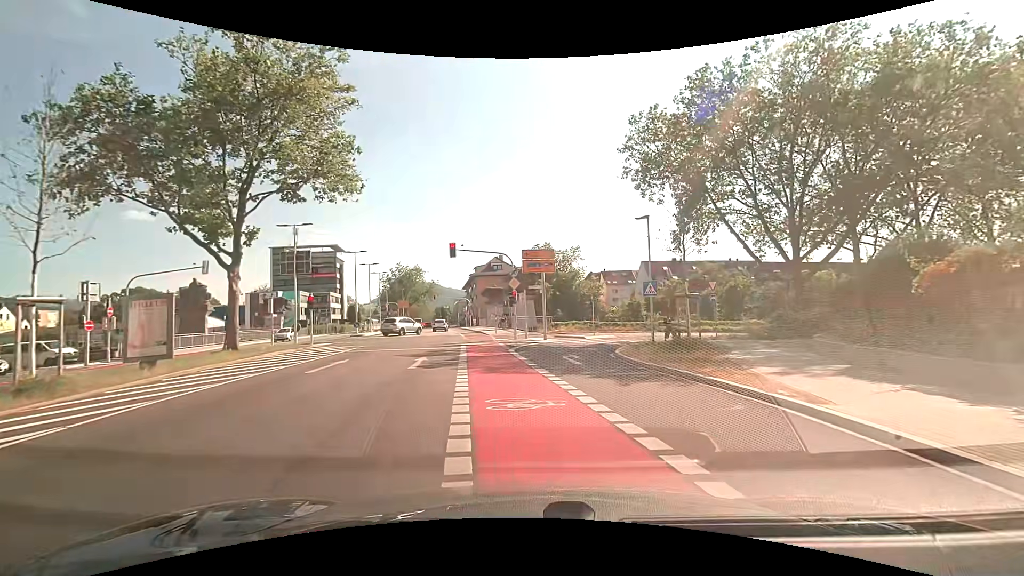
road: secondary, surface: asphalt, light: Day
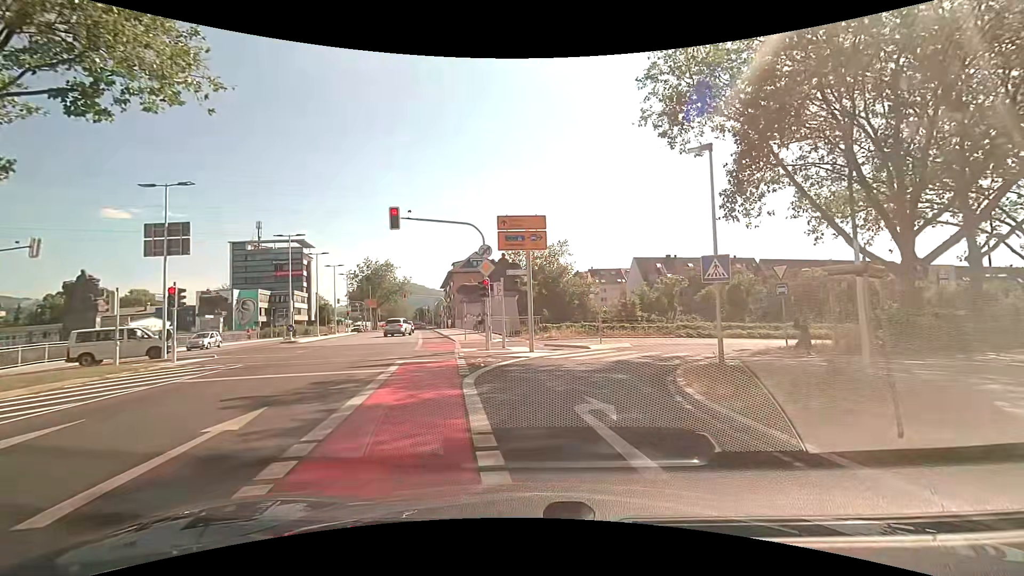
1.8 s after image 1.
(+0.1, +10.2) m; +1°
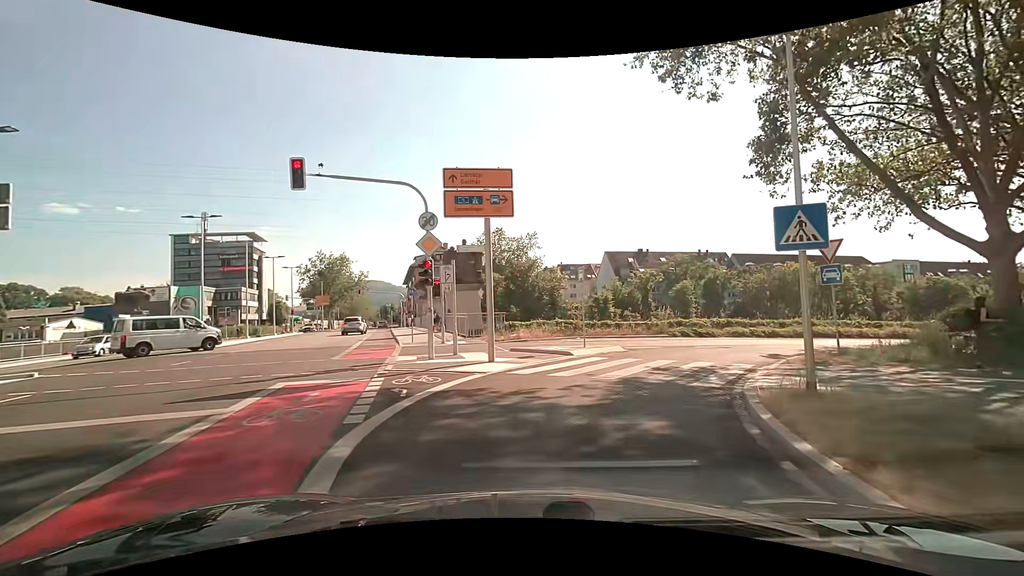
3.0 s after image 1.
(+0.2, +5.9) m; +5°
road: secondary_link
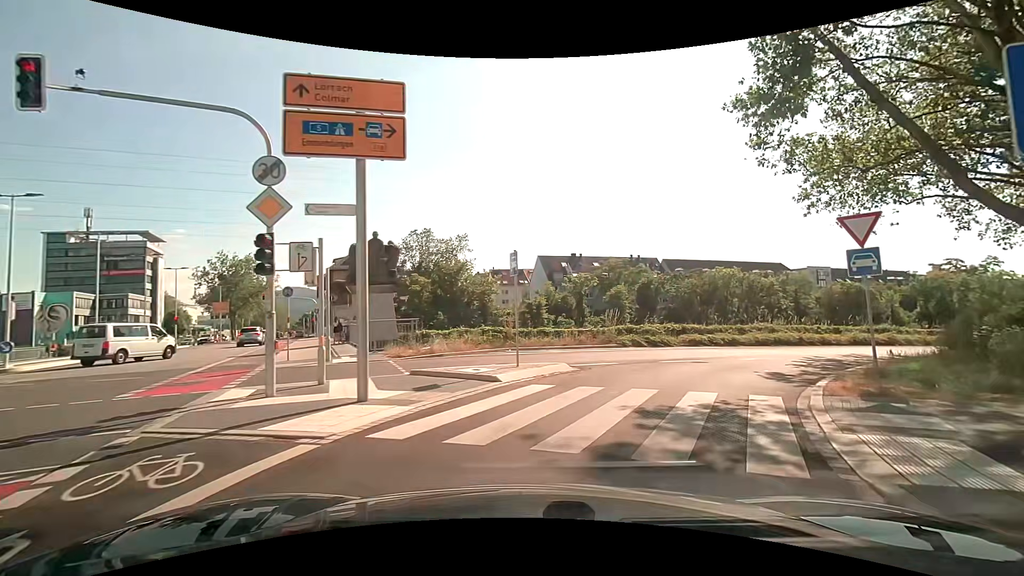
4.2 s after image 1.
(+0.3, +5.6) m; +8°
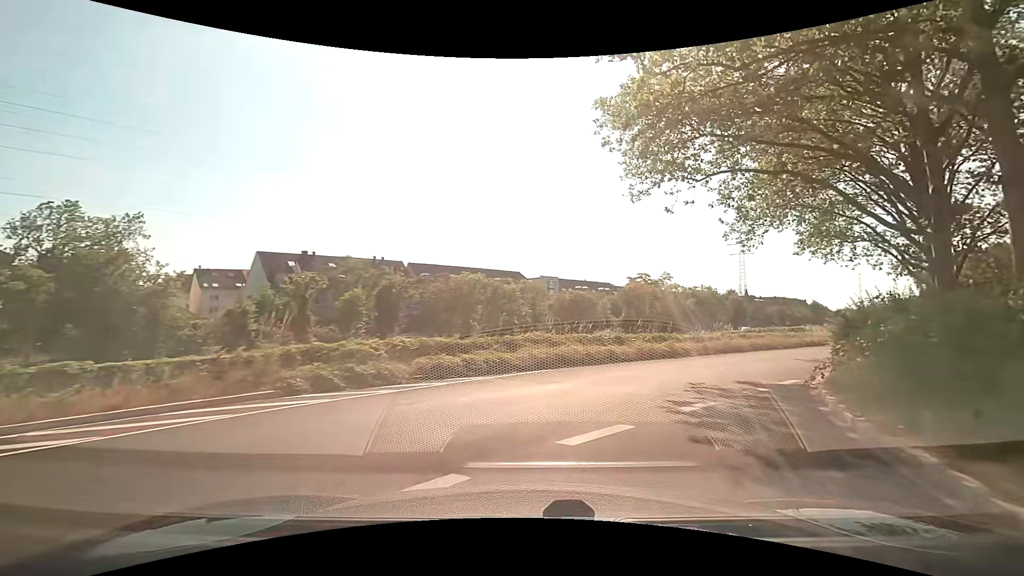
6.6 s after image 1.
(+2.6, +12.2) m; +26°
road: trunk_link
